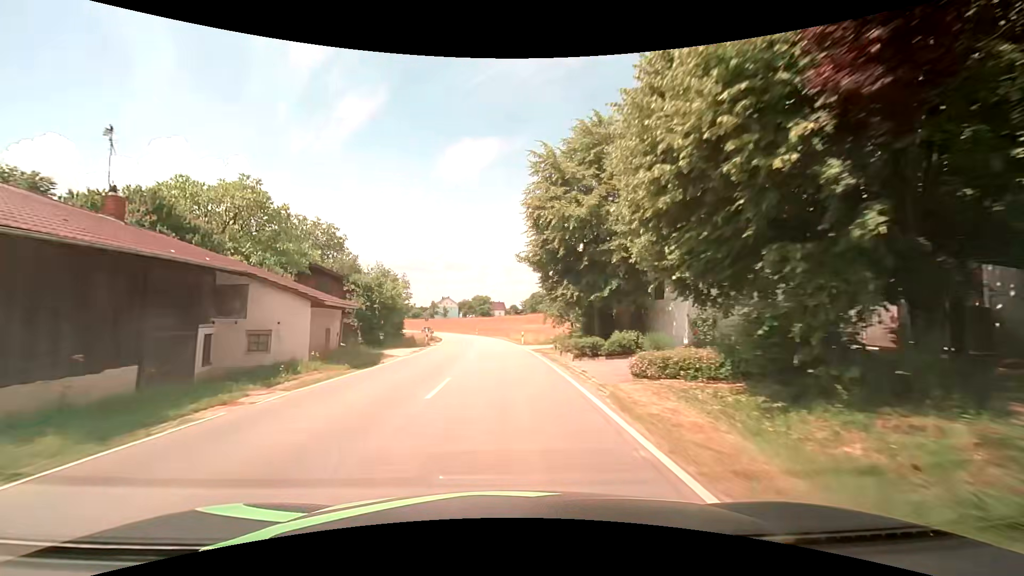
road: tertiary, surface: asphalt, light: Day
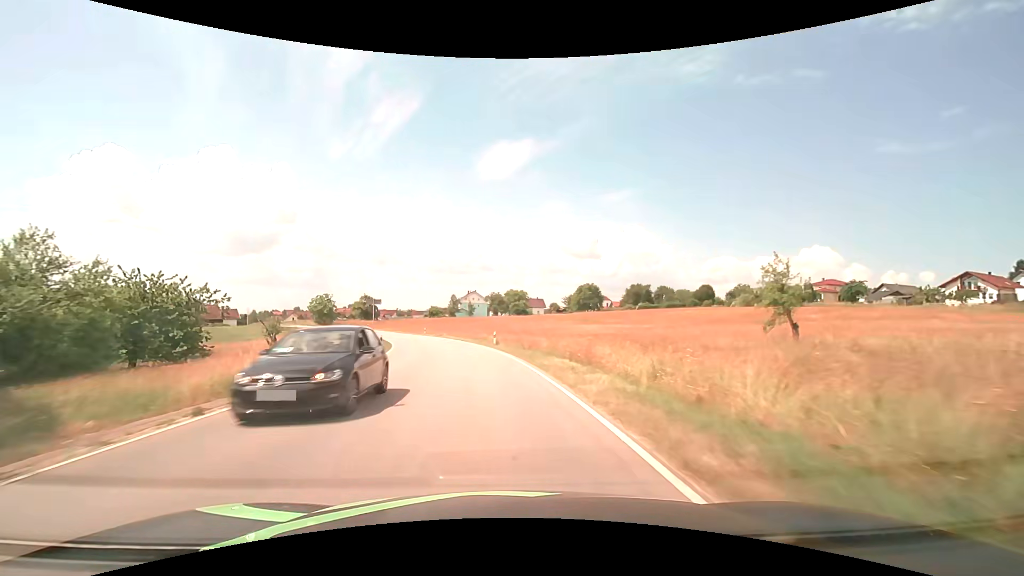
(-1.1, +48.4) m; -4°
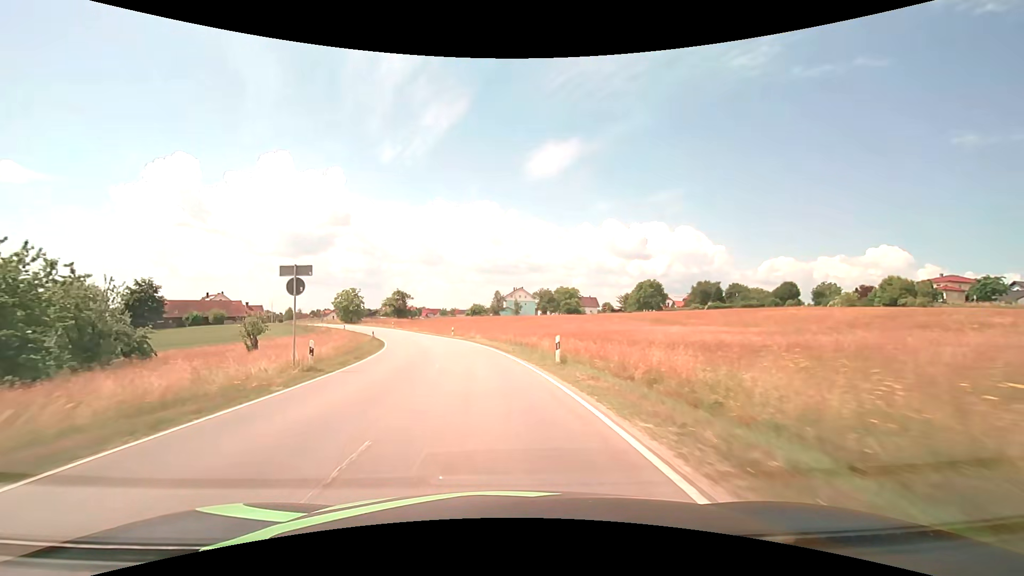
(-1.0, +19.2) m; -6°
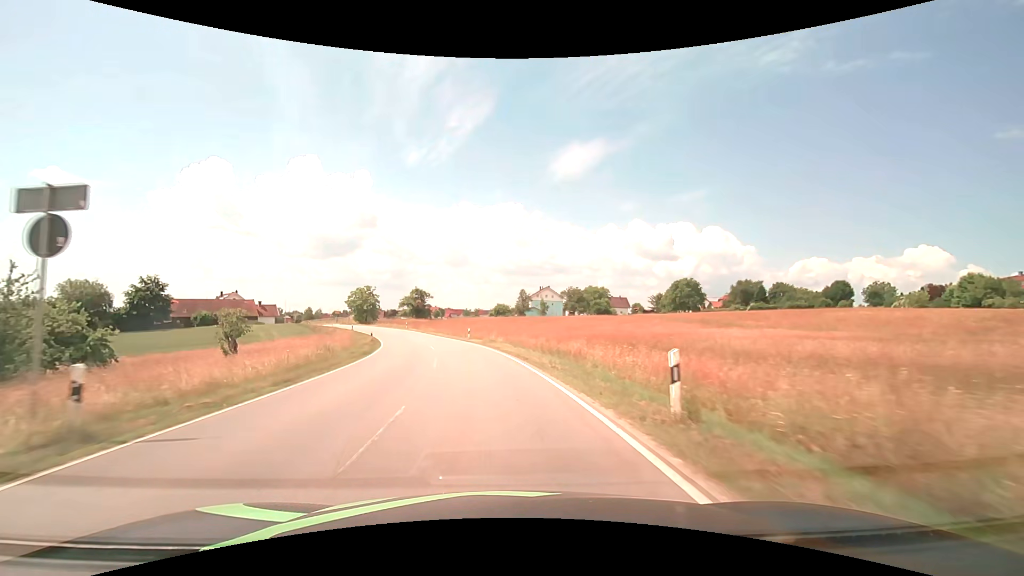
(-0.2, +9.6) m; -3°
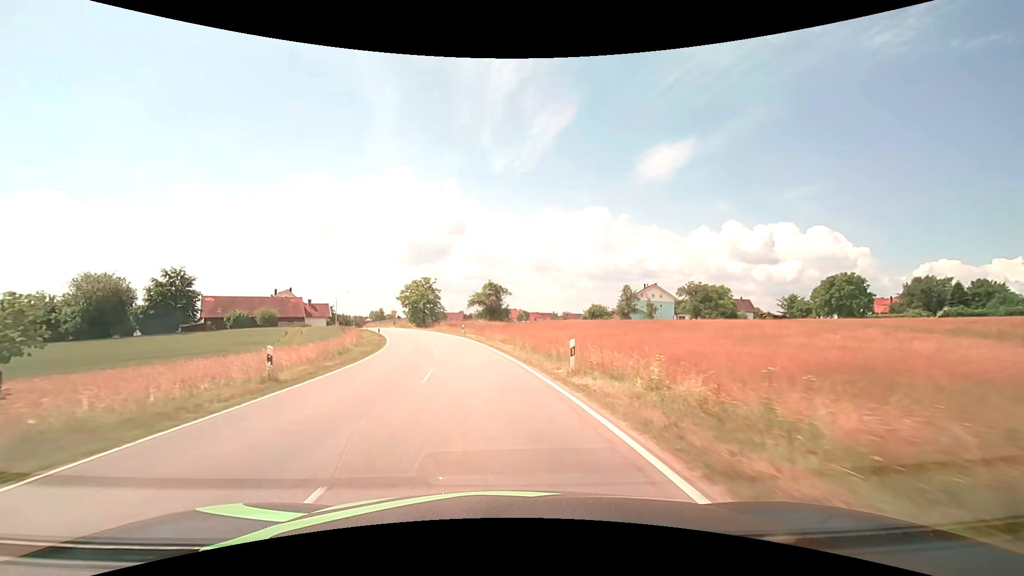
(-2.4, +28.6) m; -10°
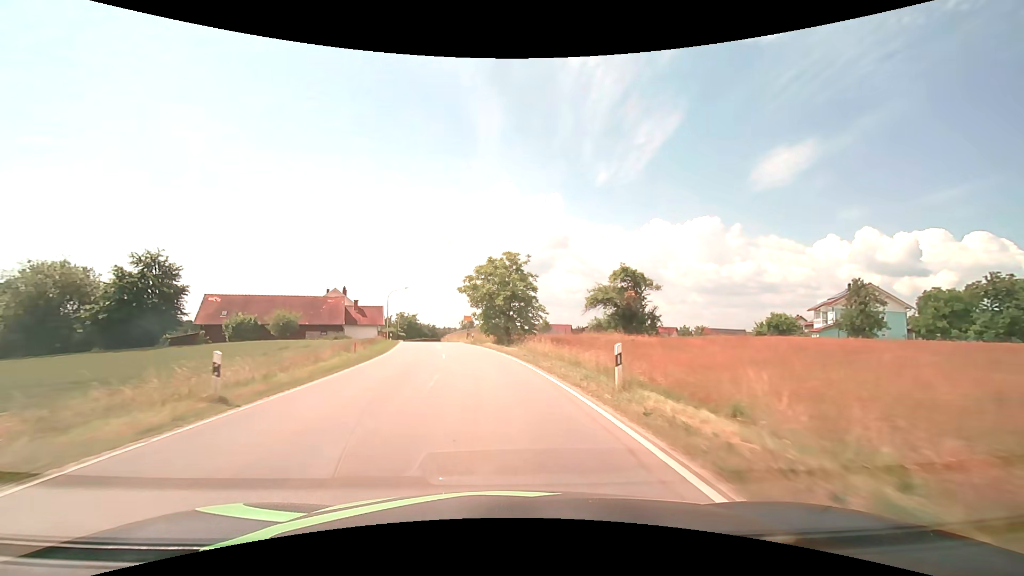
(-4.0, +37.9) m; -12°
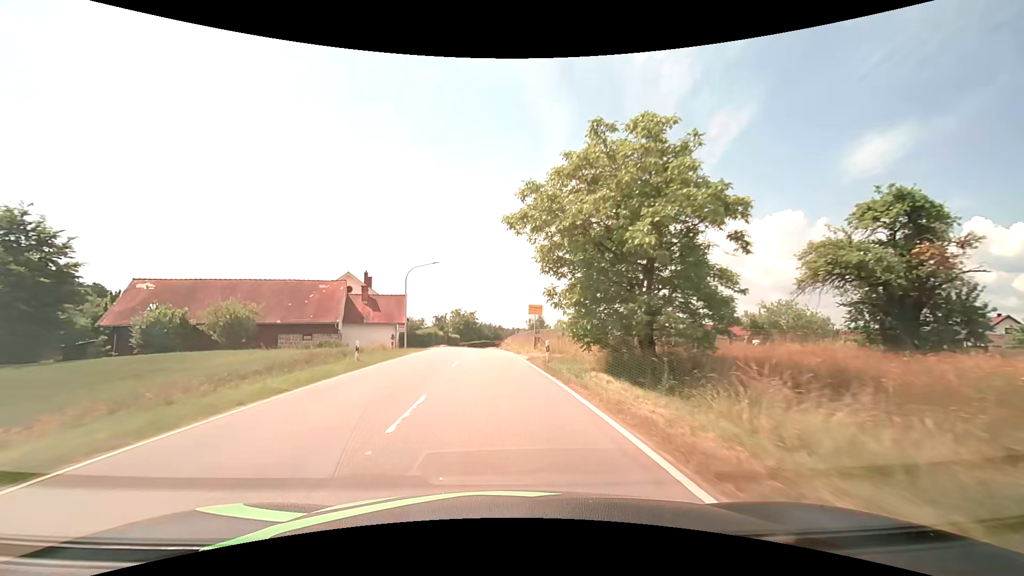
(-2.0, +28.4) m; -8°
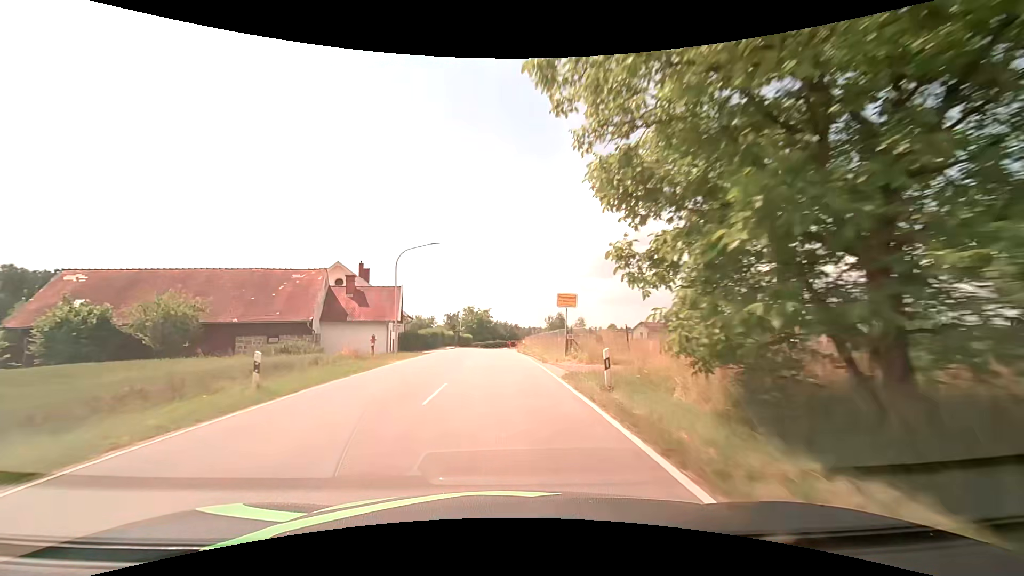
(-0.2, +9.5) m; -2°
(0, +10) (0, +20) (-1, +30) (-1, +40) (-1, +50) (-1, +60) (0, +70) (+1, +80) (+2, +90) (+4, +100) m
